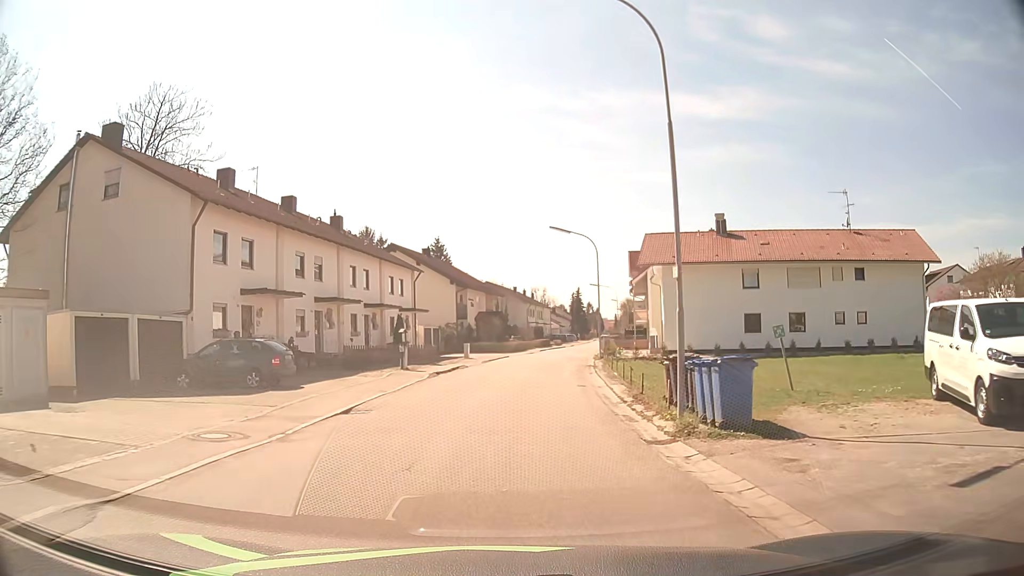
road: residential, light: Day
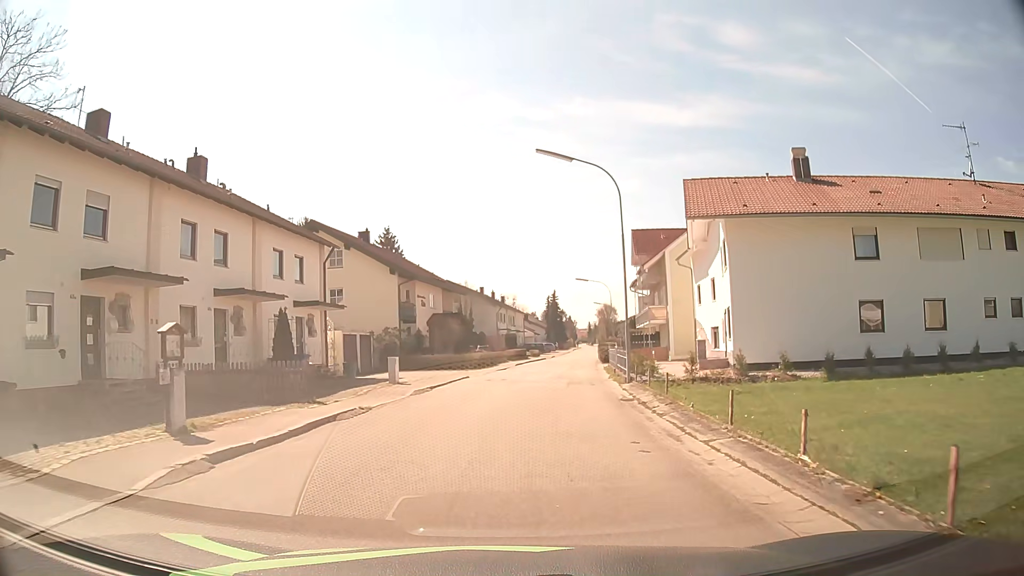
(+0.5, +17.8) m; +3°
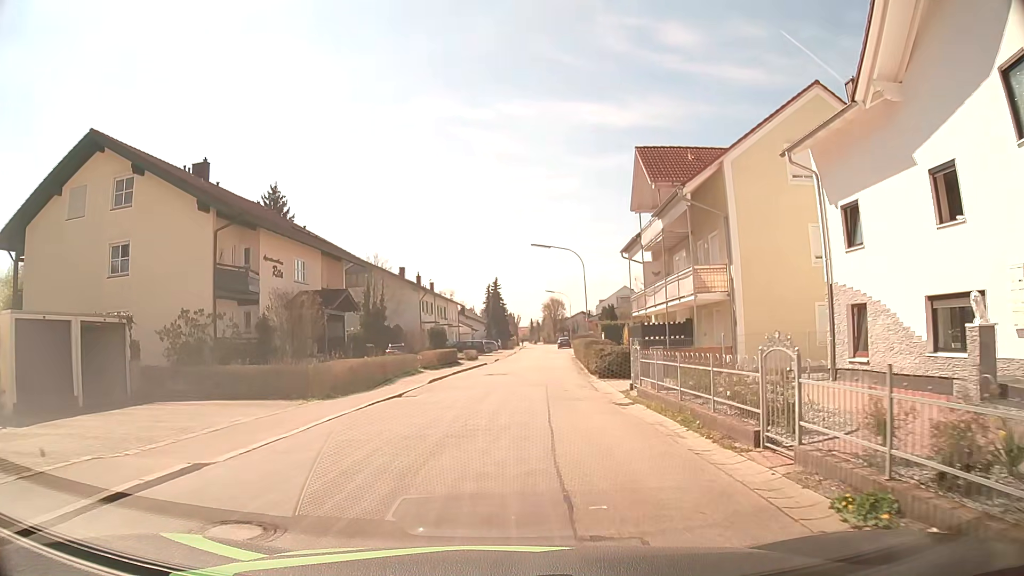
(+1.0, +22.1) m; +5°
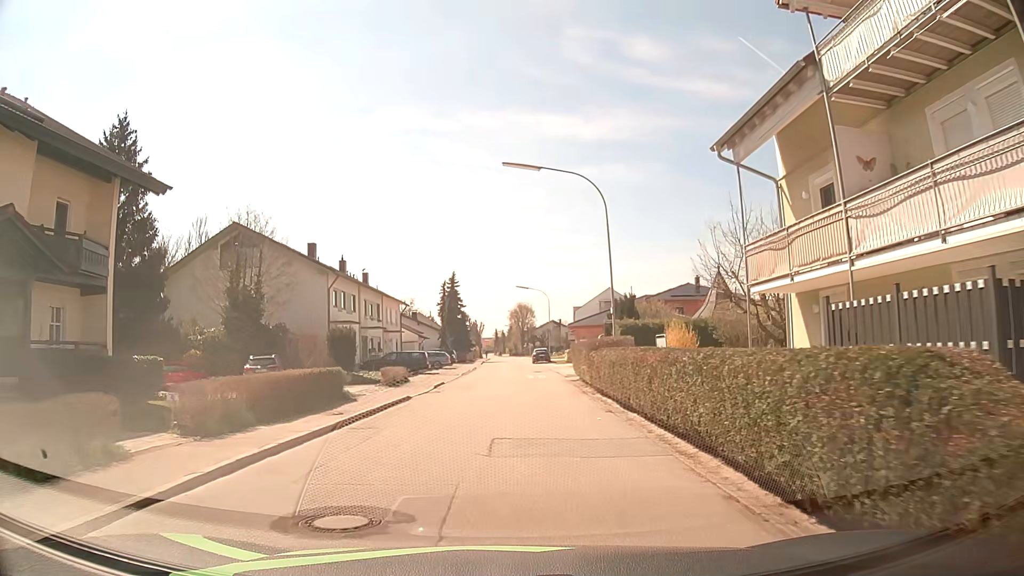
(+0.6, +22.3) m; +3°
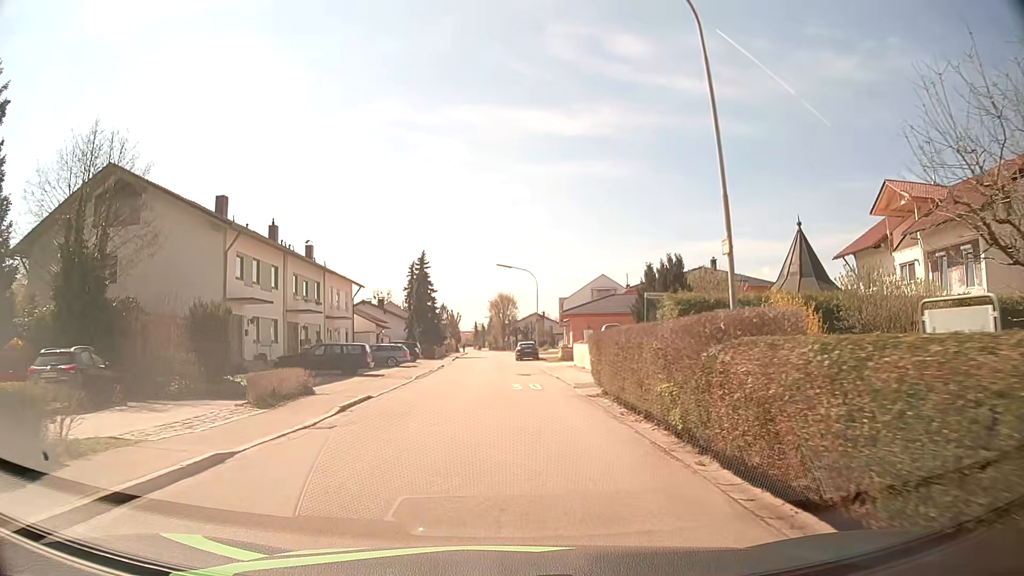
(+0.4, +13.3) m; +1°
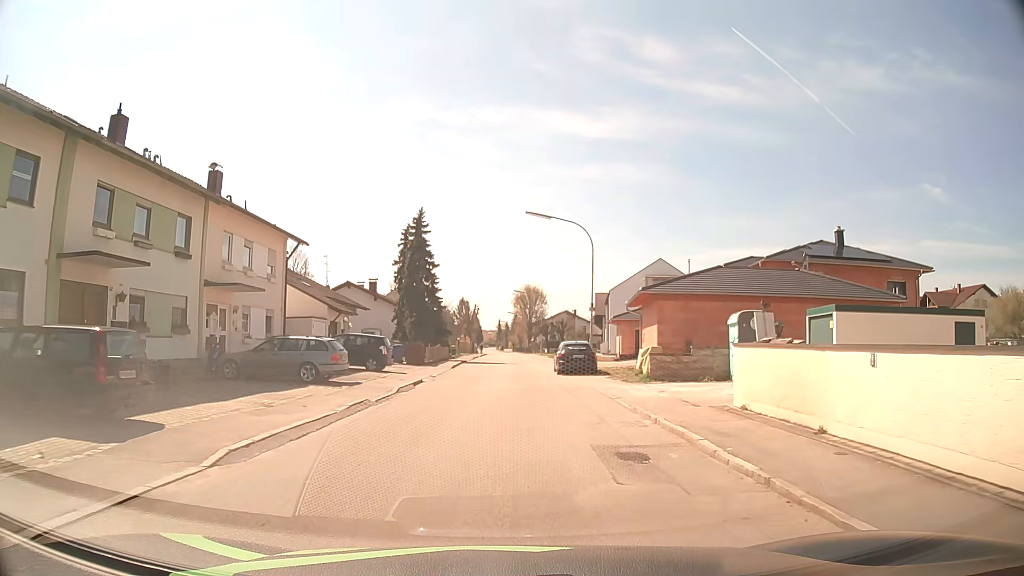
(+0.1, +22.3) m; -2°
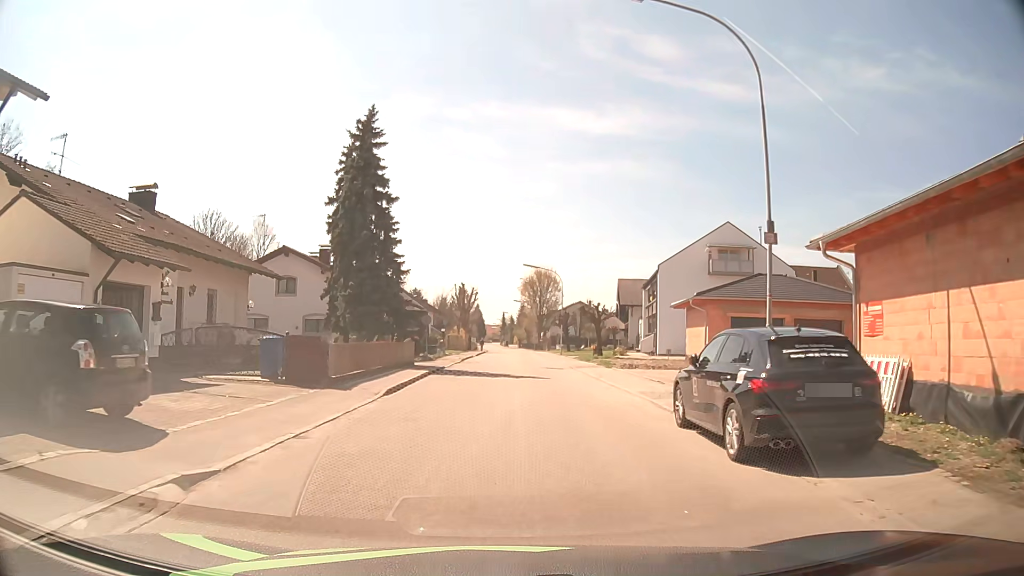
(0.0, +22.3) m; 0°
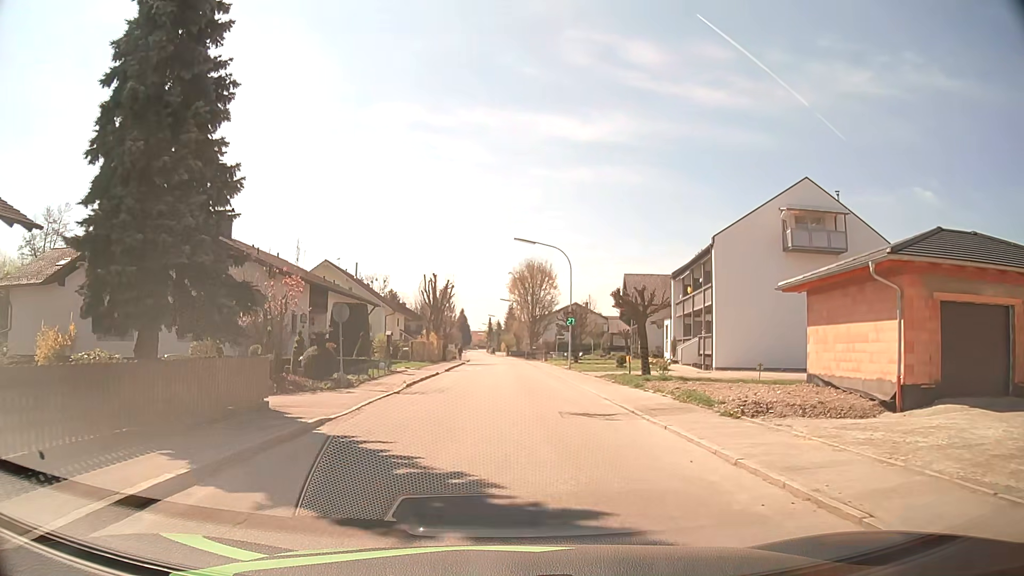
(+0.2, +17.8) m; +1°
